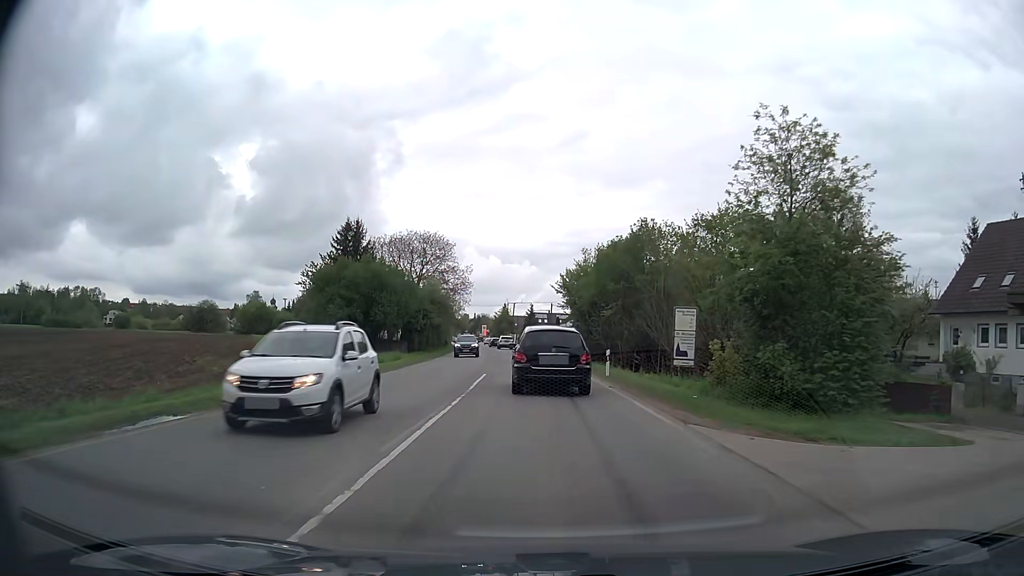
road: secondary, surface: asphalt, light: Day
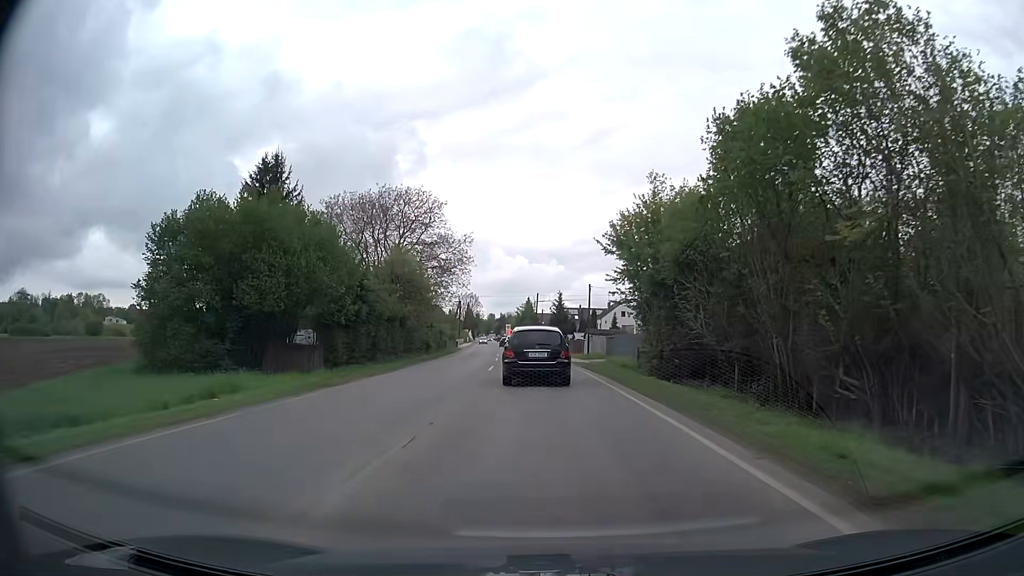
(-0.7, +28.8) m; -3°
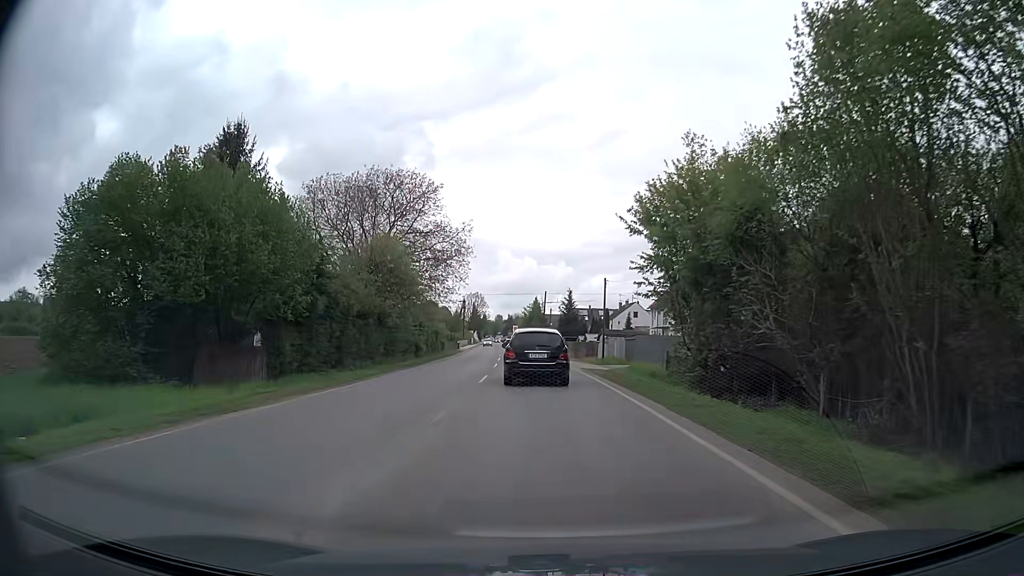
(0.0, +7.5) m; 0°
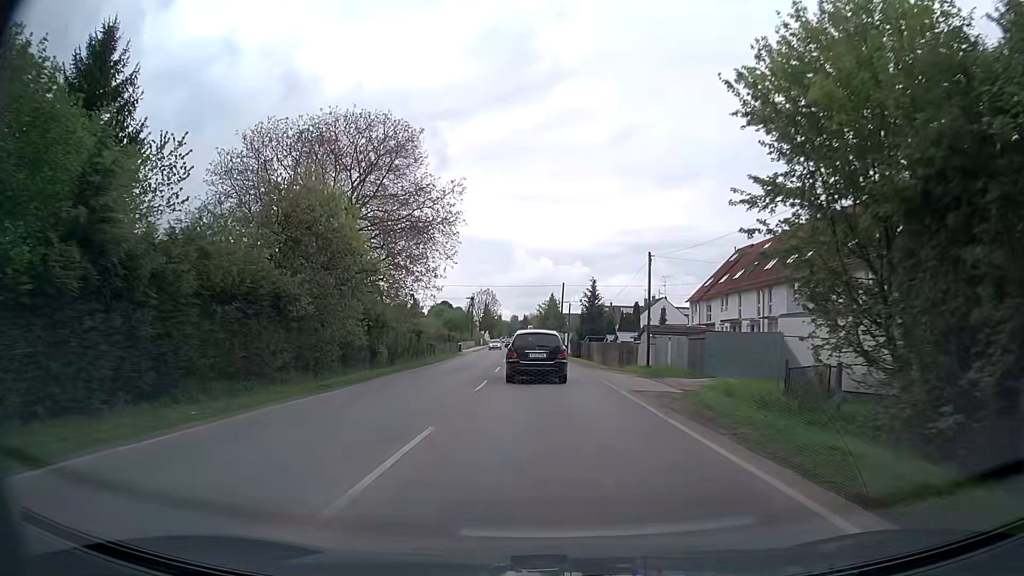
(-0.2, +15.3) m; -1°
(0, +10) (0, +20) (0, +30) (-1, +40) (-1, +50) (-2, +60) (-2, +70) (-3, +80) (-3, +90) (-4, +100) m
